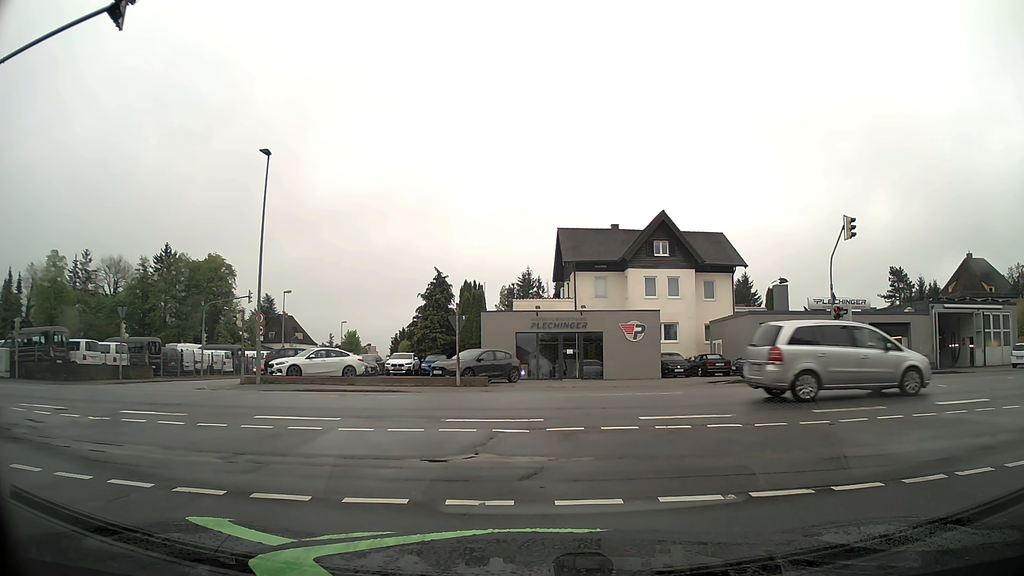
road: residential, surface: asphalt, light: Day
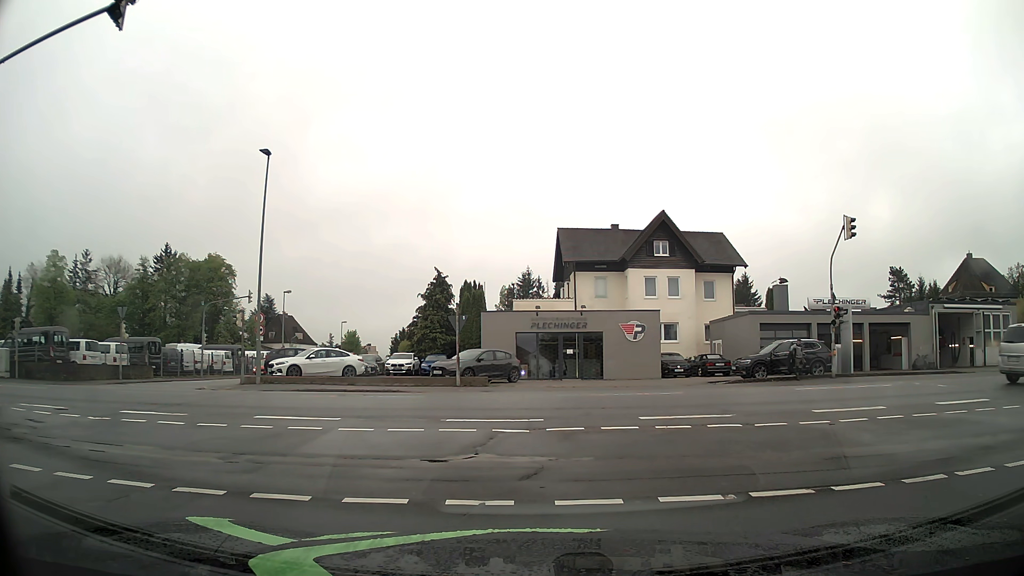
(0.0, 0.0) m; 0°
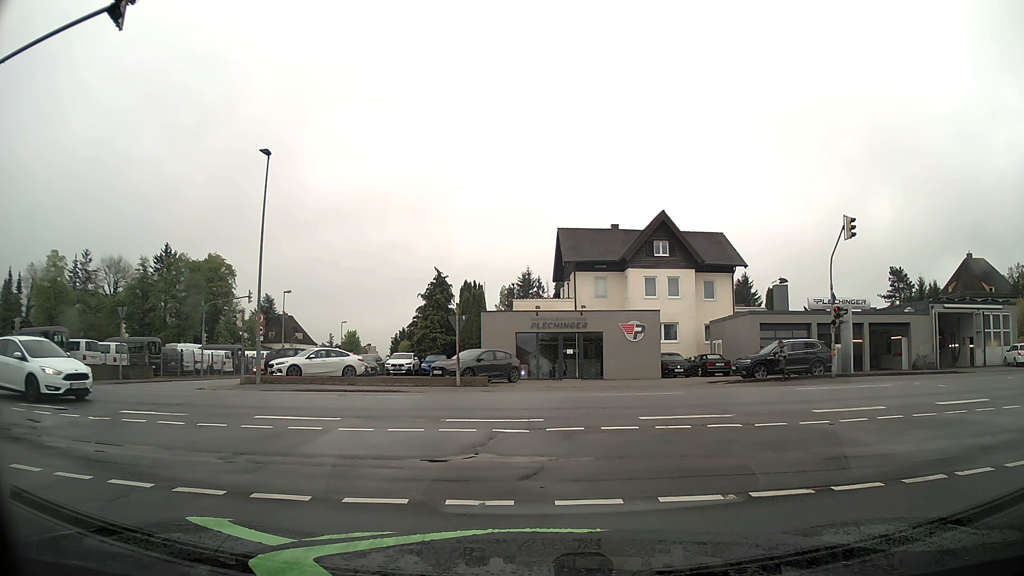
(0.0, 0.0) m; 0°
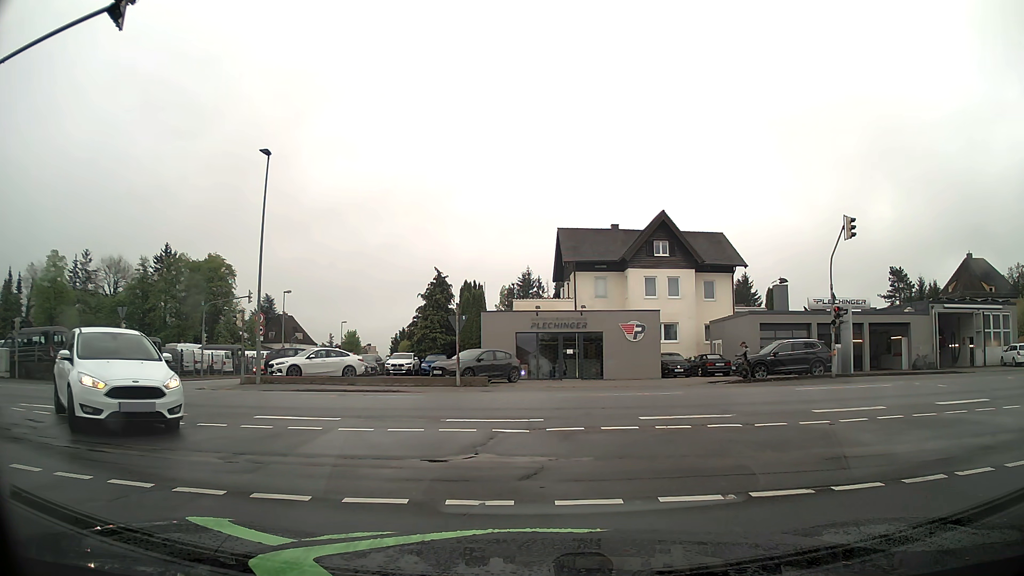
(0.0, 0.0) m; 0°
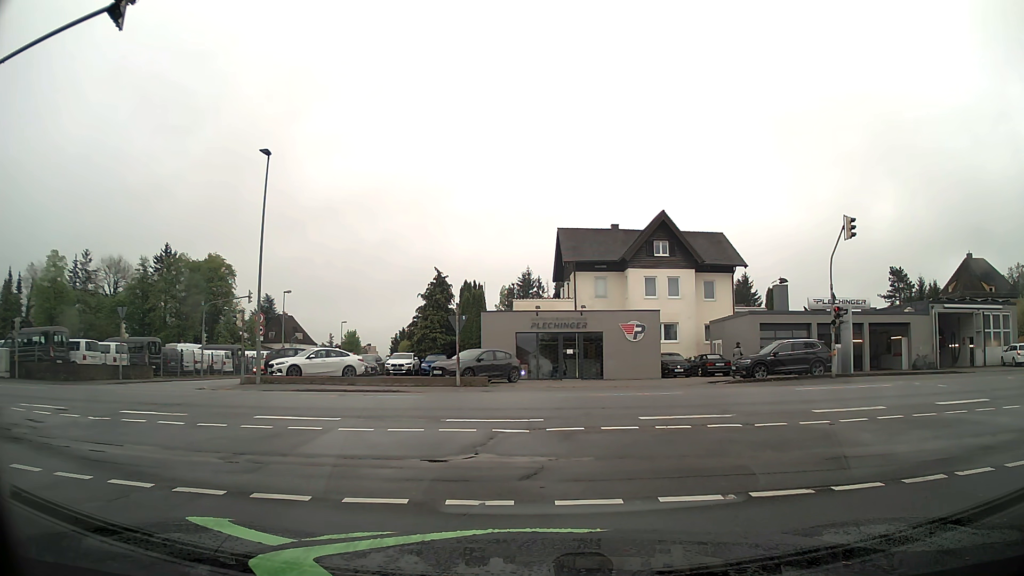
(0.0, 0.0) m; 0°
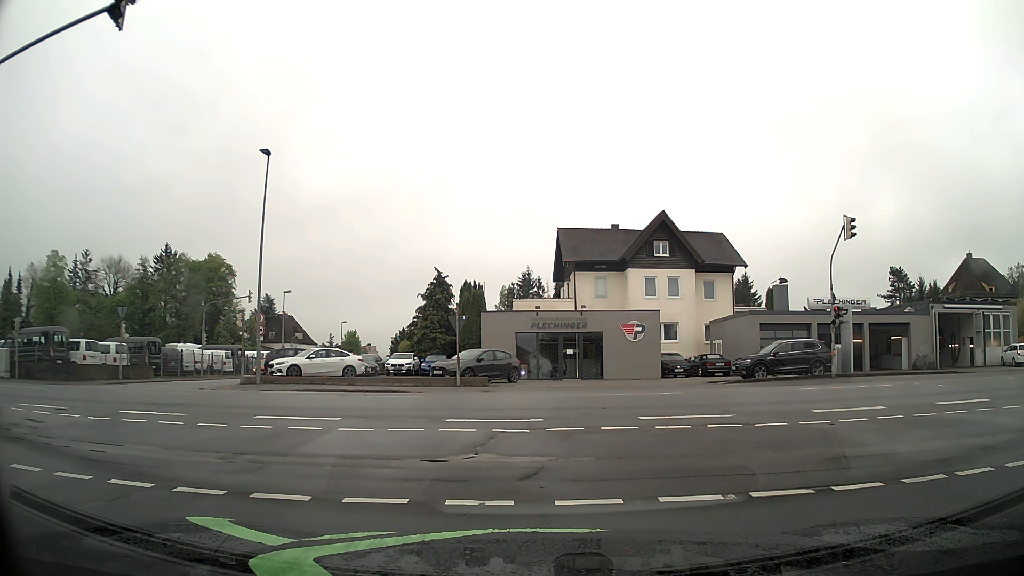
(0.0, 0.0) m; 0°
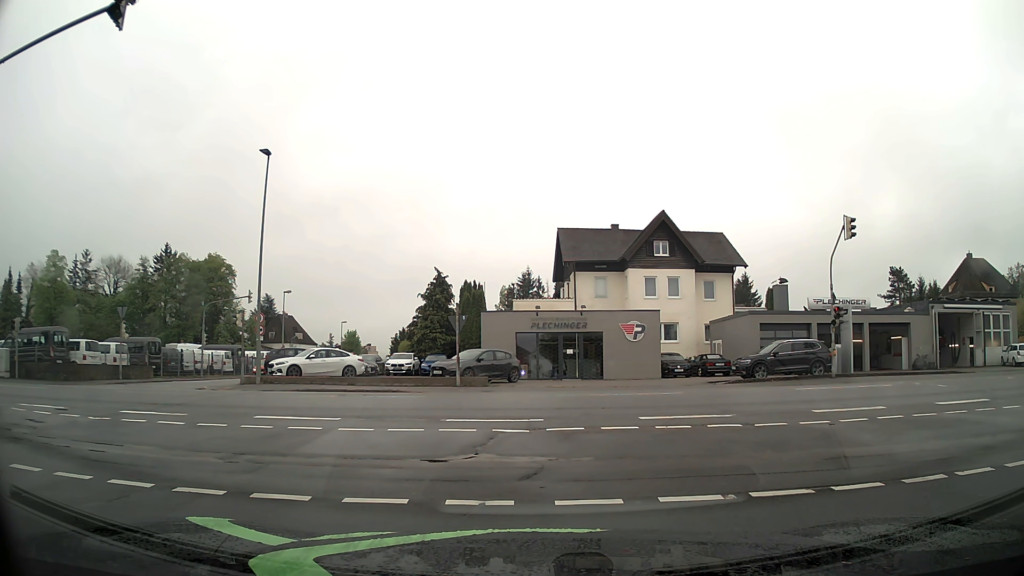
(0.0, 0.0) m; 0°
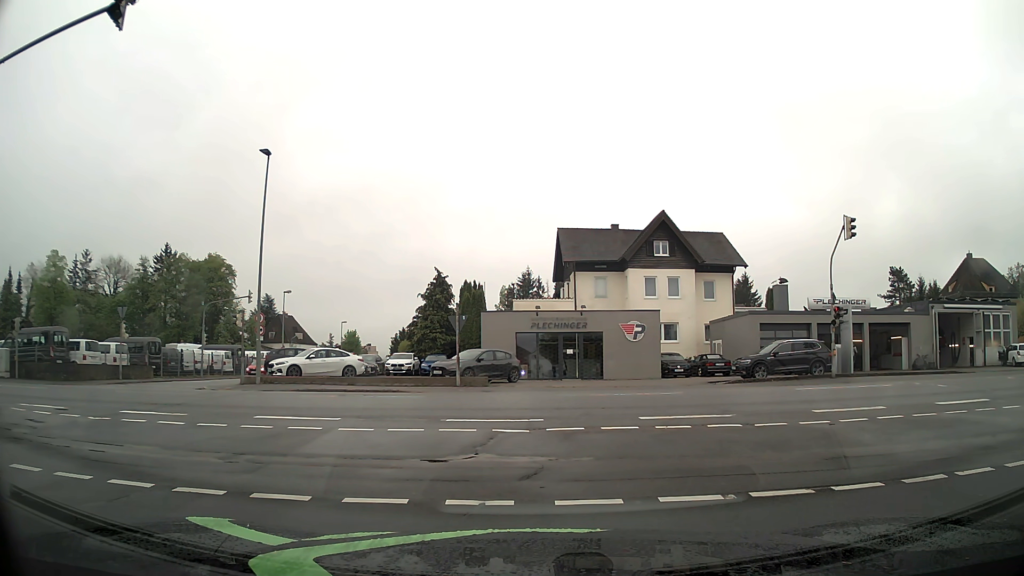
(0.0, 0.0) m; 0°
(-1, +10) (-7, +18) (-16, +22) (-26, +23) (-36, +24) (-46, +24) (-56, +24) (-66, +24) (-76, +24) (-86, +24) m
